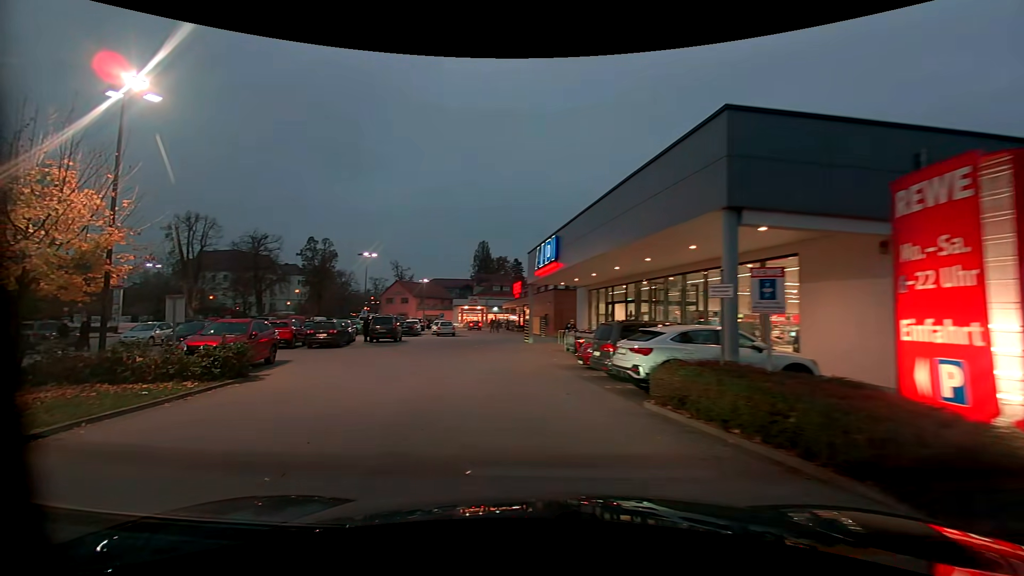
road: residential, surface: asphalt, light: Dusk
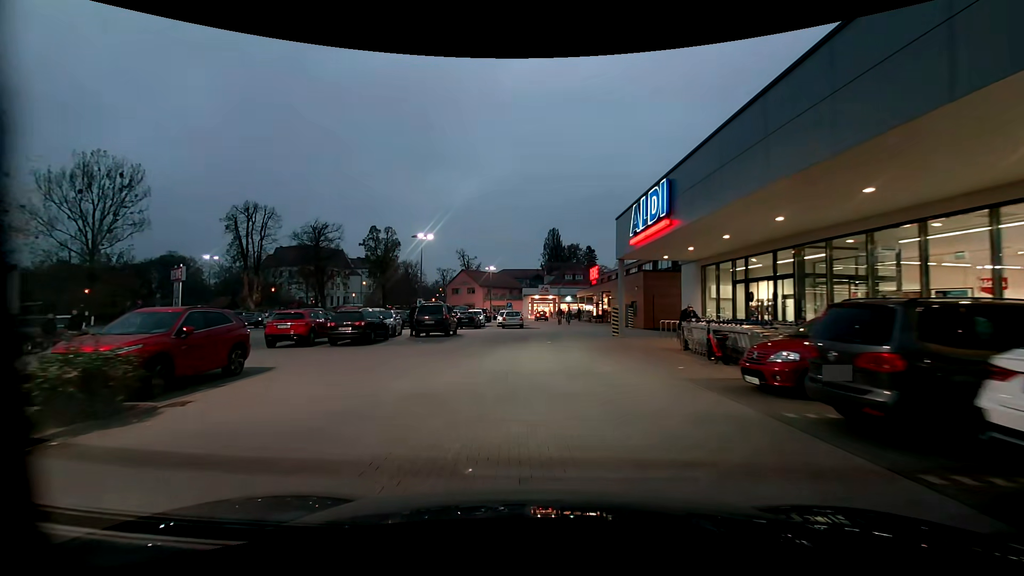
(-0.9, +7.7) m; -9°
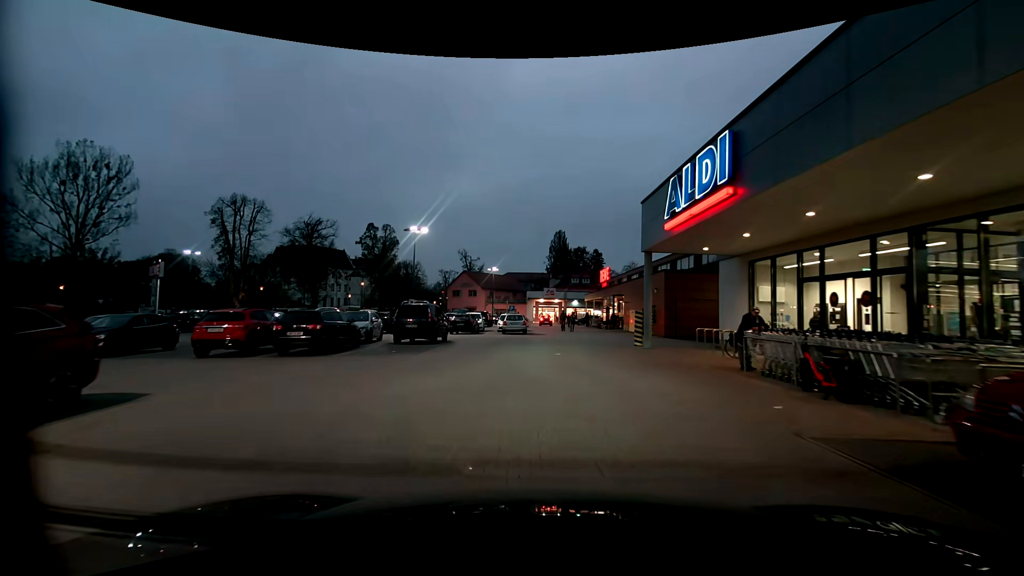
(-0.1, +4.6) m; -1°
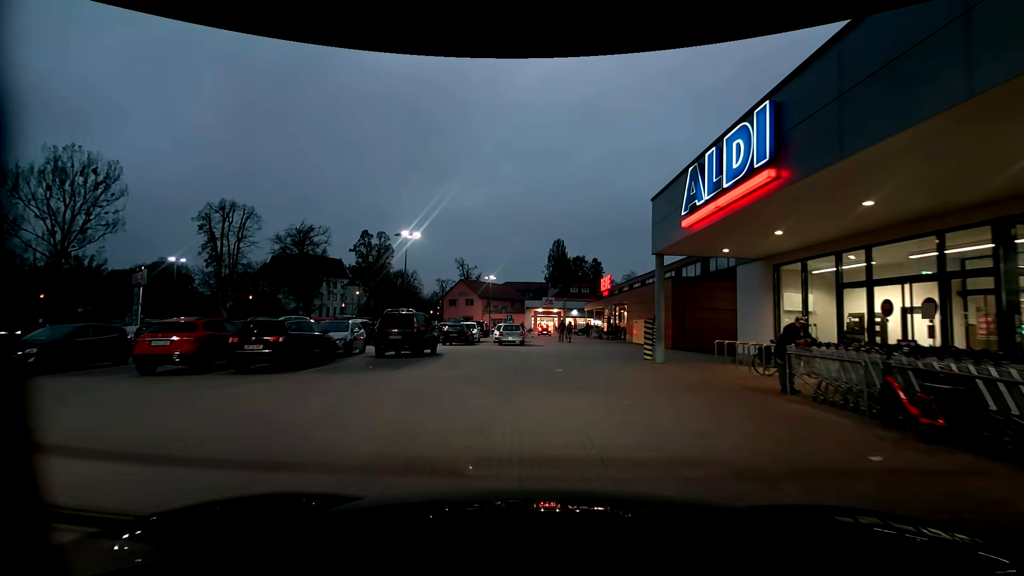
(0.0, +2.1) m; +1°
